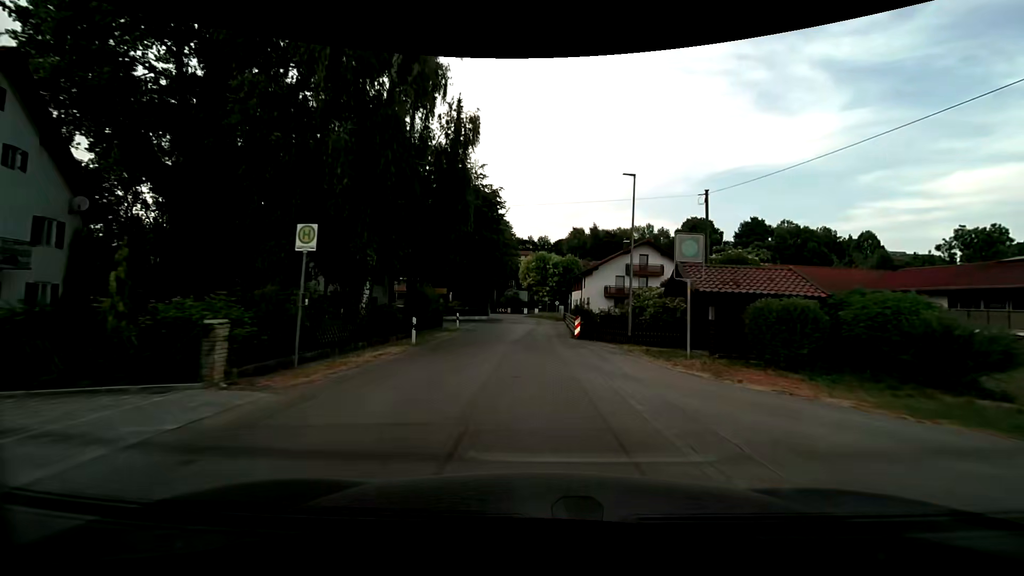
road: residential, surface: asphalt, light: Day
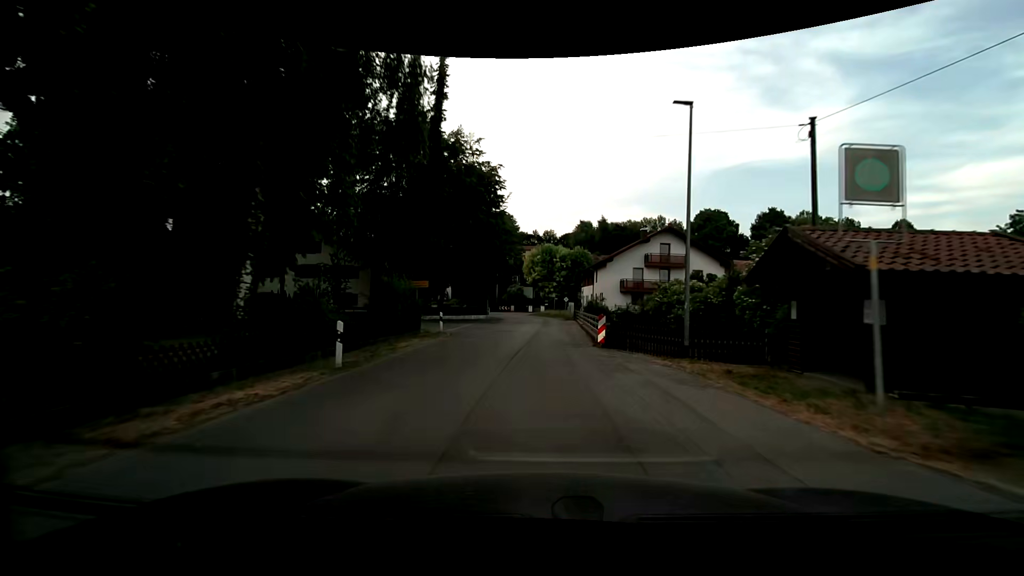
(0.0, +7.5) m; -1°
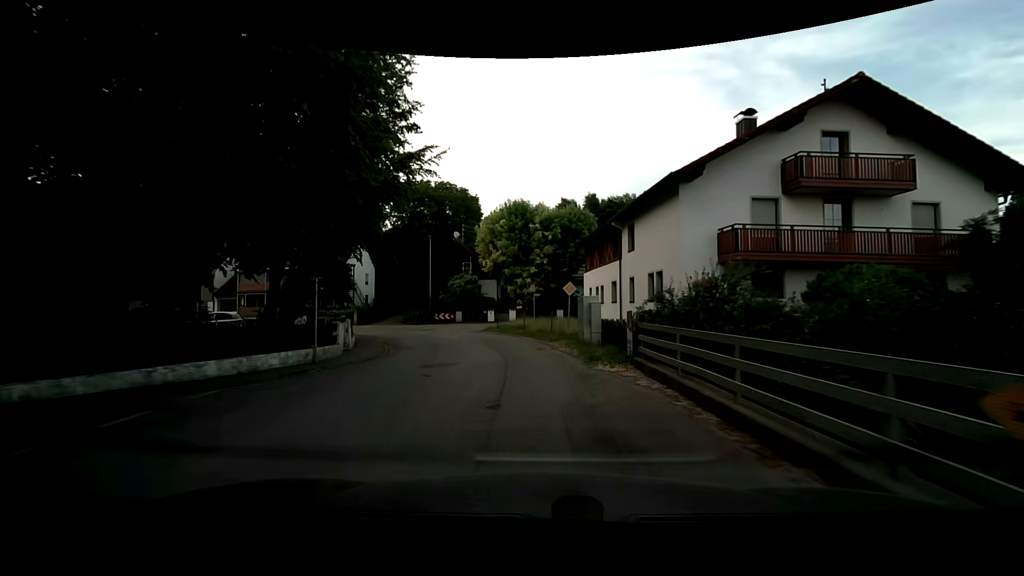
(+0.8, +34.6) m; +3°
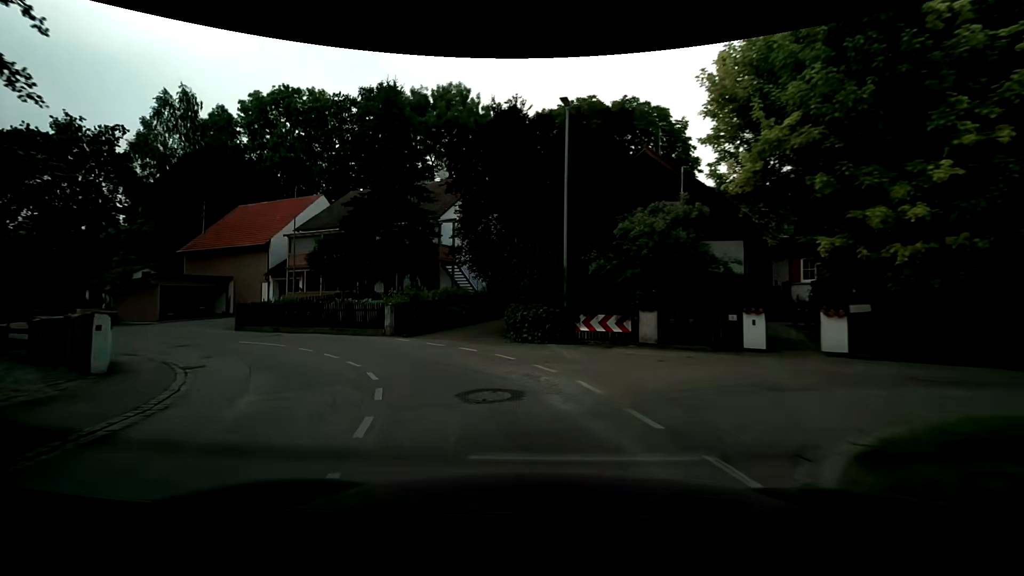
(-3.6, +28.5) m; -21°
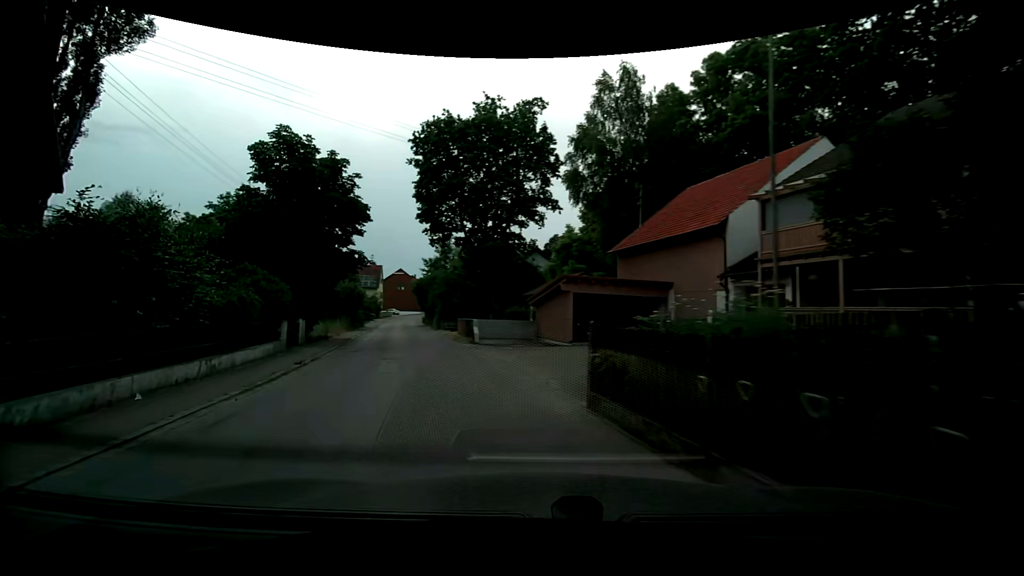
(-7.2, +17.5) m; -51°
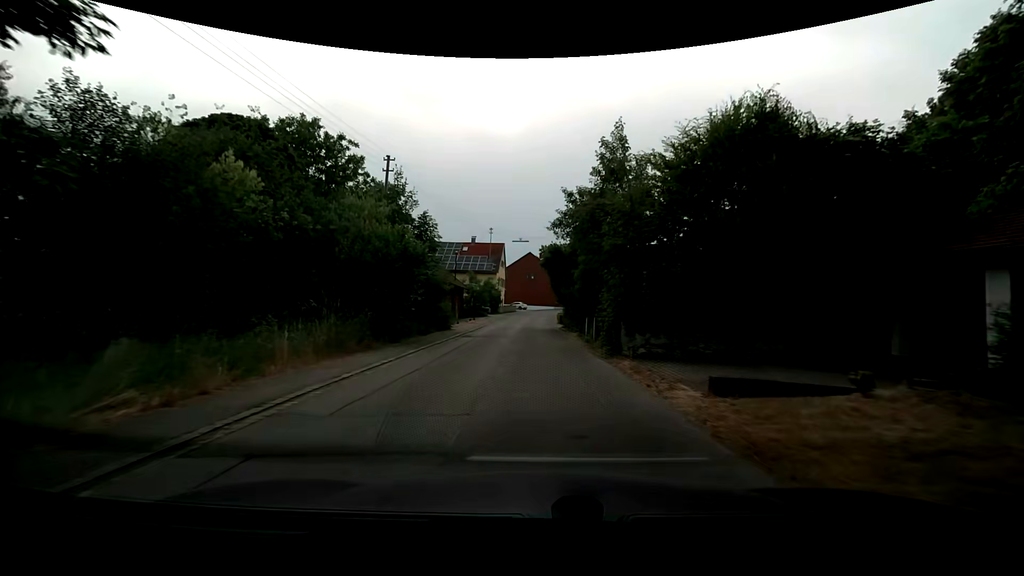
(-6.6, +28.0) m; -16°
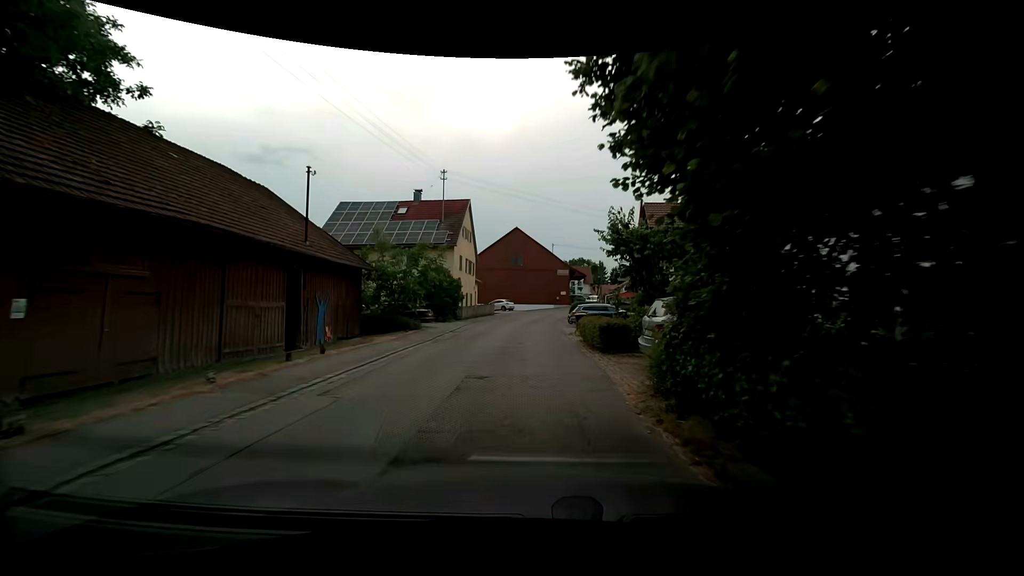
(+0.2, +30.6) m; 0°
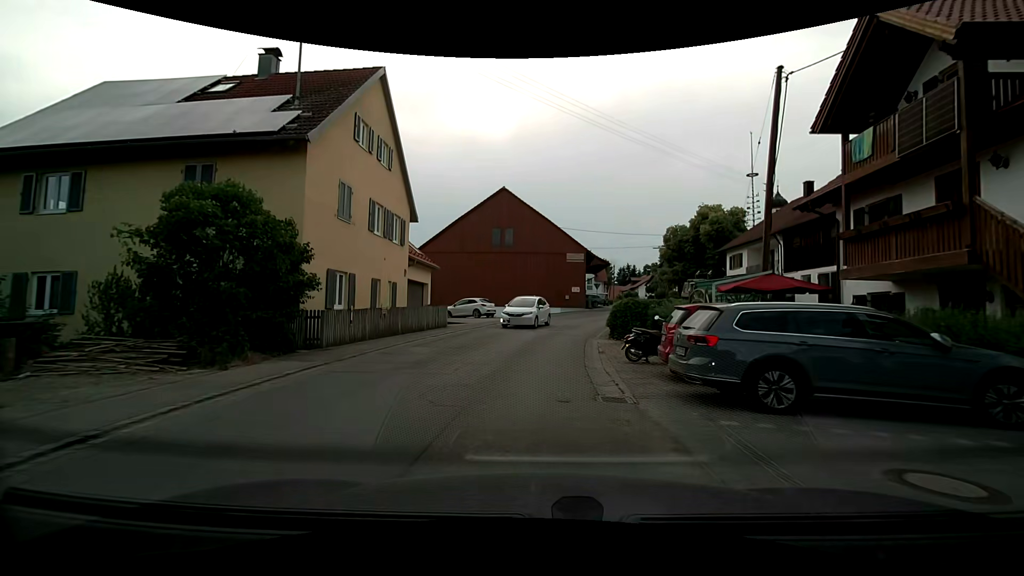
(+0.3, +24.4) m; +1°
